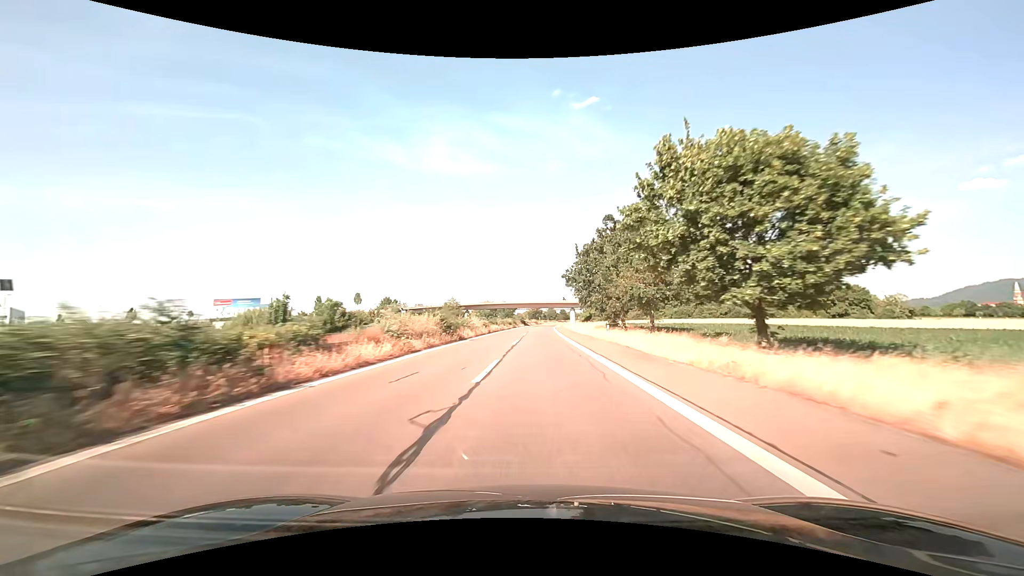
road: trunk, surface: asphalt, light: Day
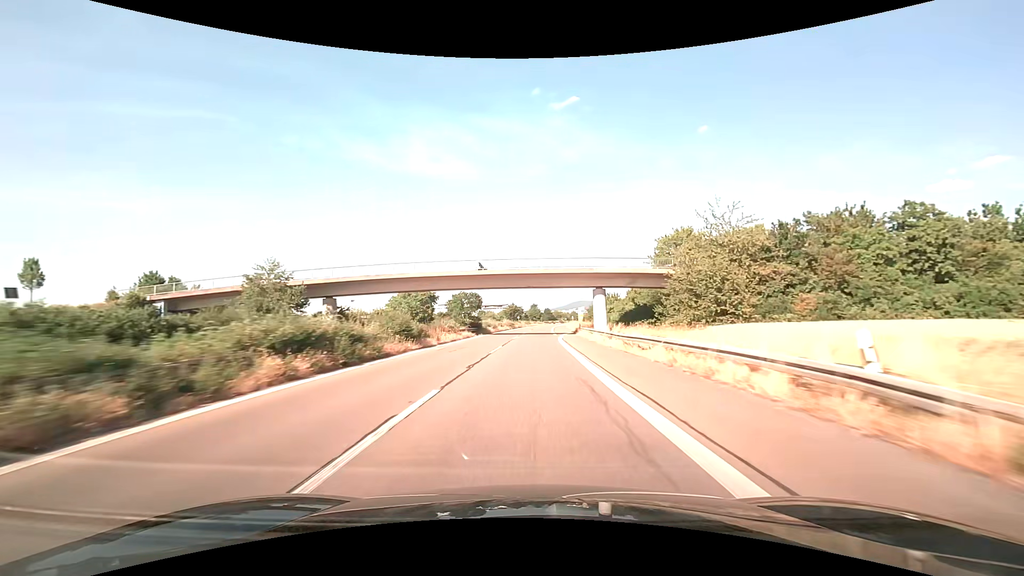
(+2.8, +79.7) m; +2°
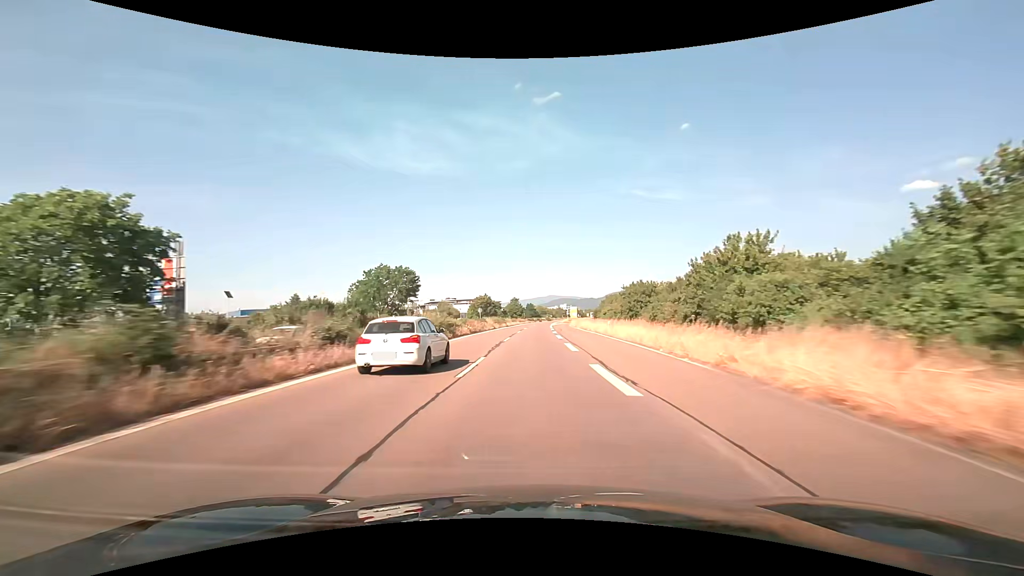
(+1.3, +64.5) m; +2°
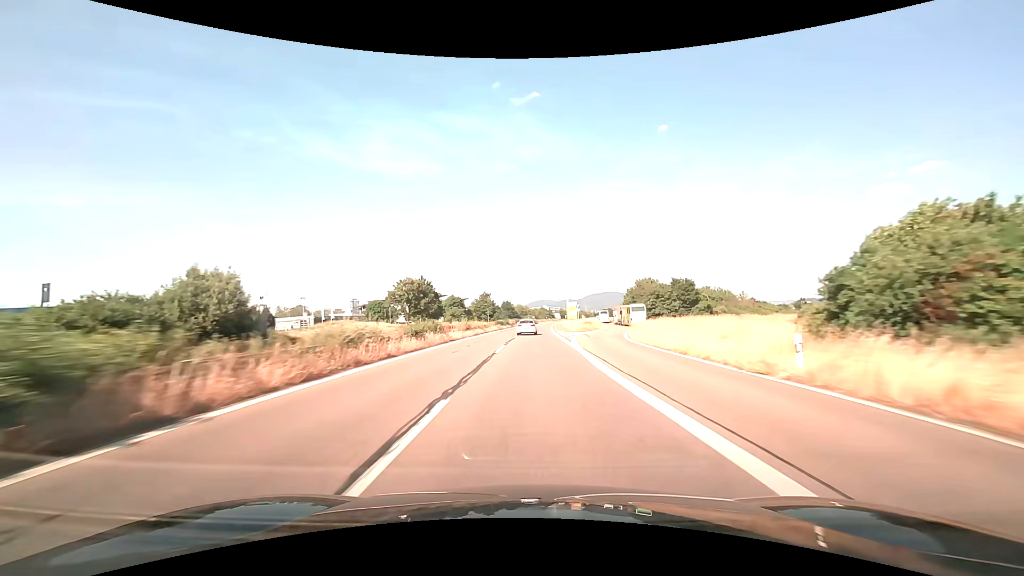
(+1.8, +81.5) m; +3°
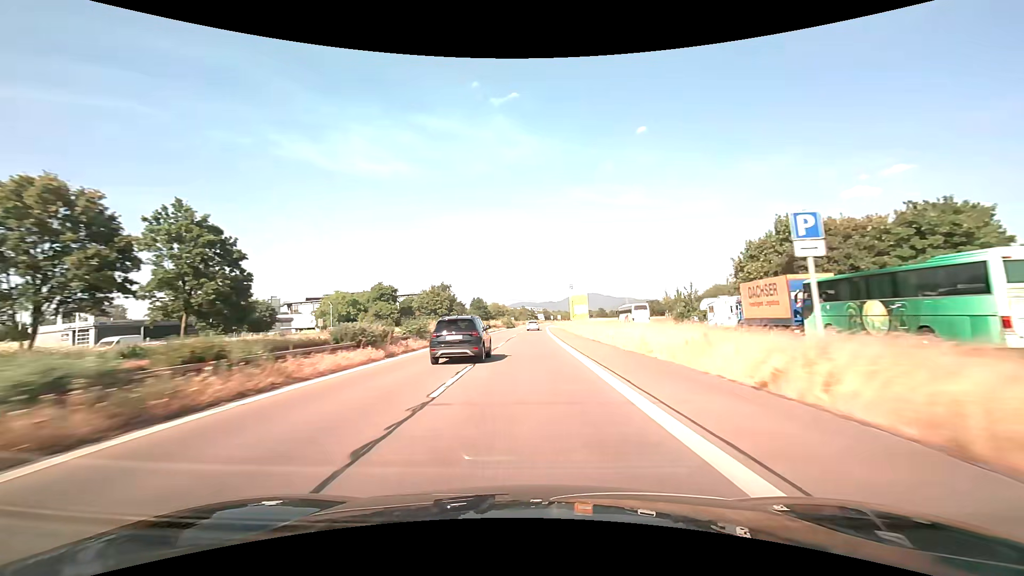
(+1.2, +66.1) m; +2°
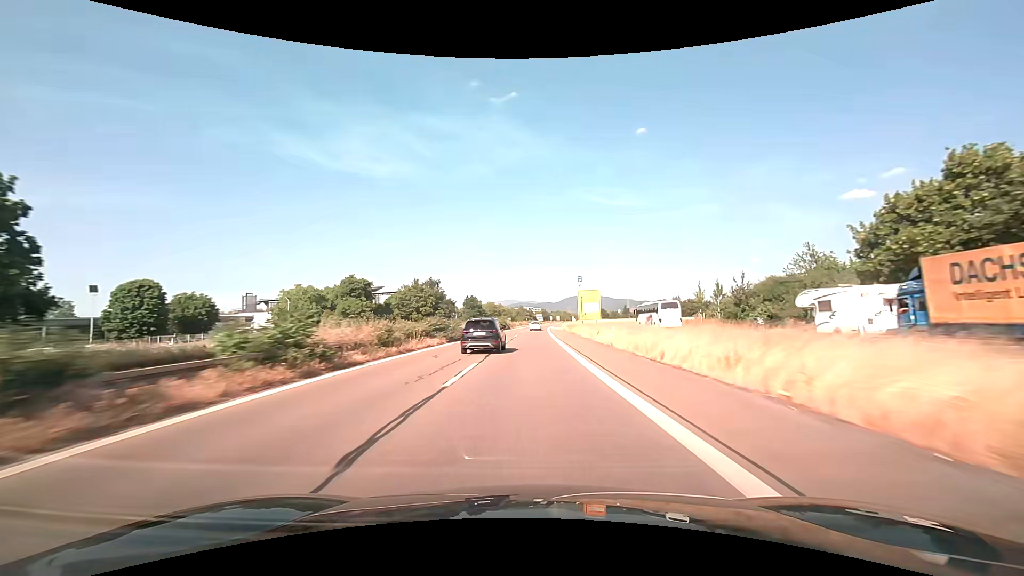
(0.0, +16.7) m; 0°
